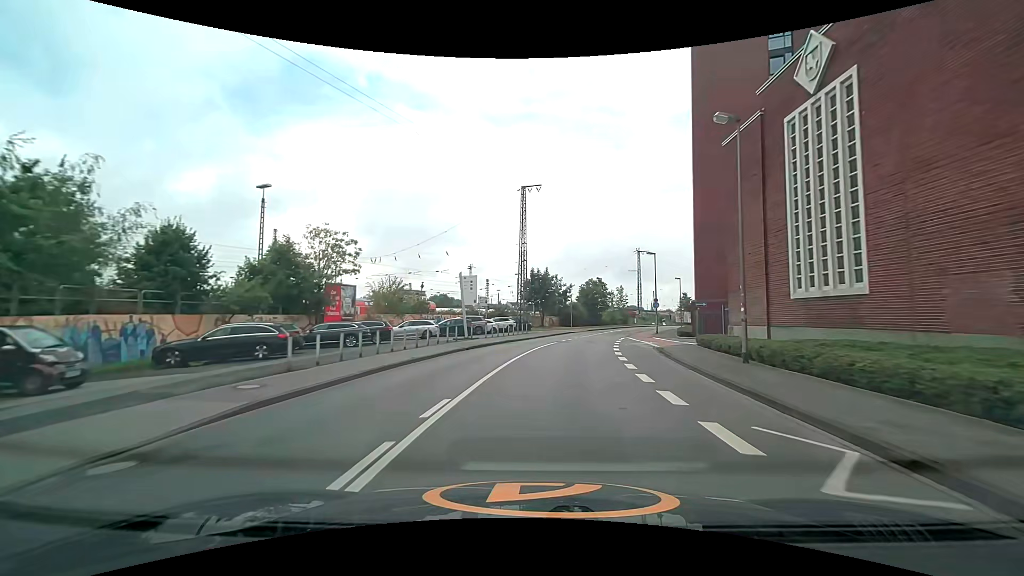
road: unclassified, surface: asphalt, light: Day
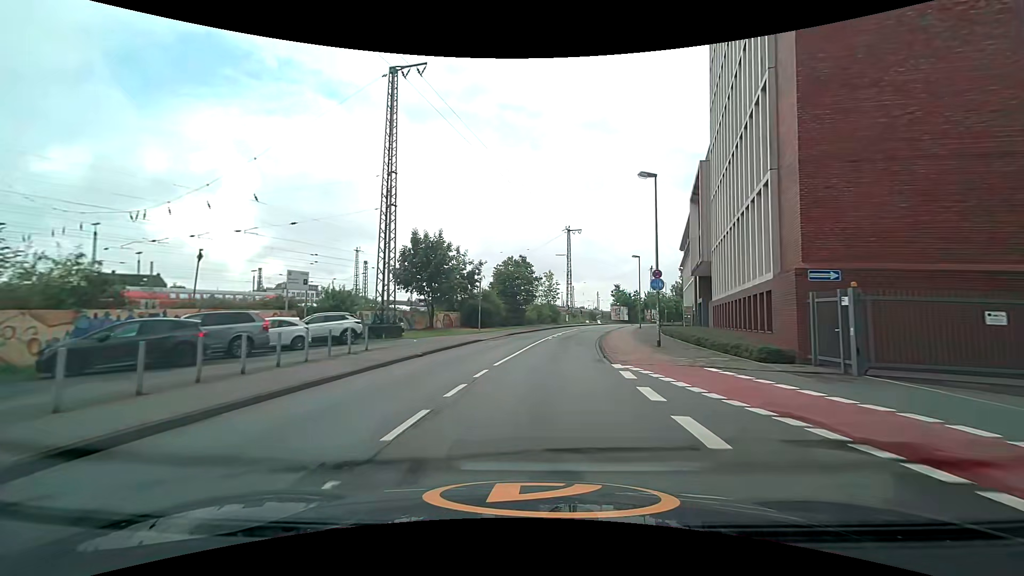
(+2.3, +27.2) m; +10°
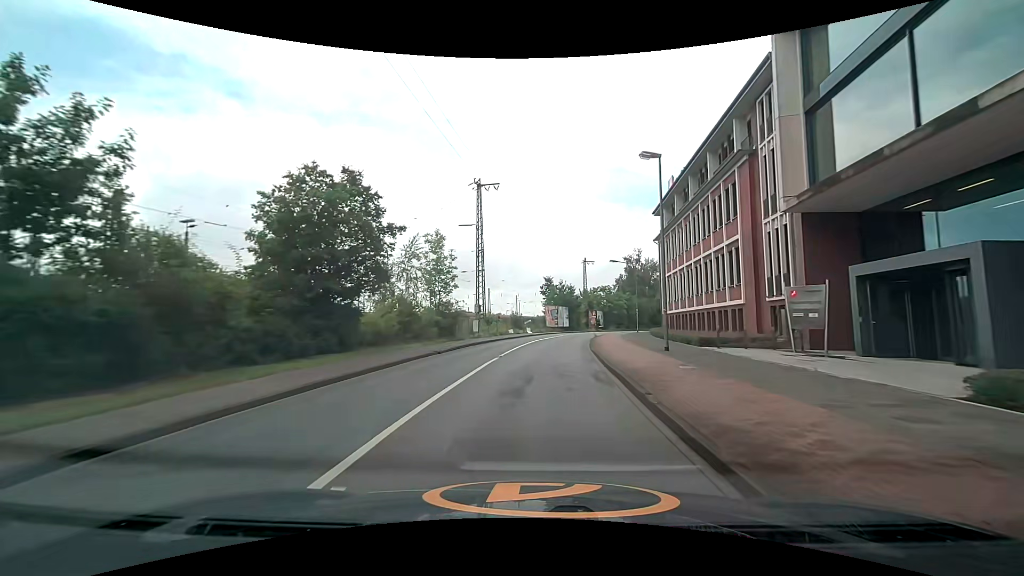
(+2.8, +34.7) m; +10°
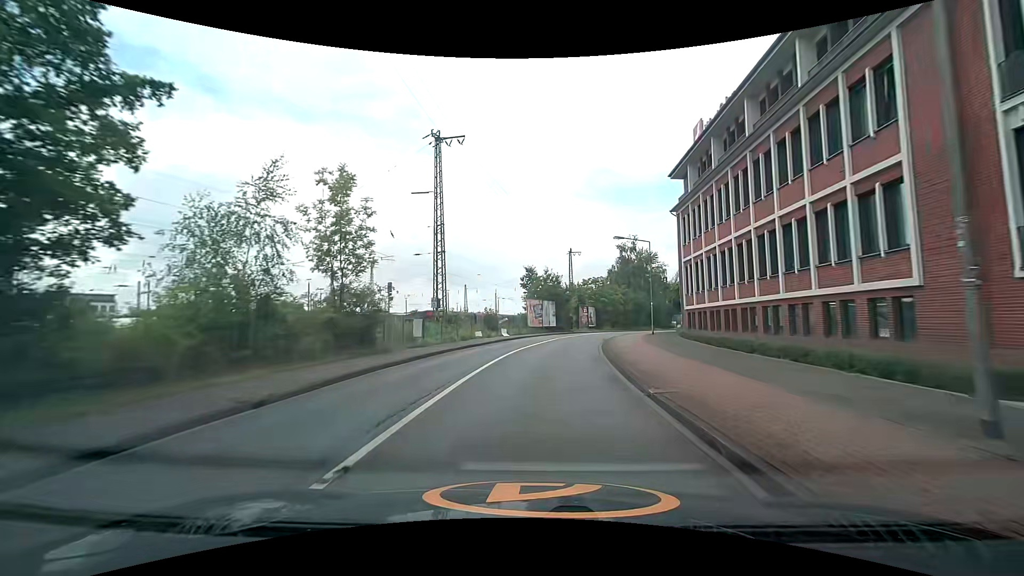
(+0.2, +13.9) m; +1°
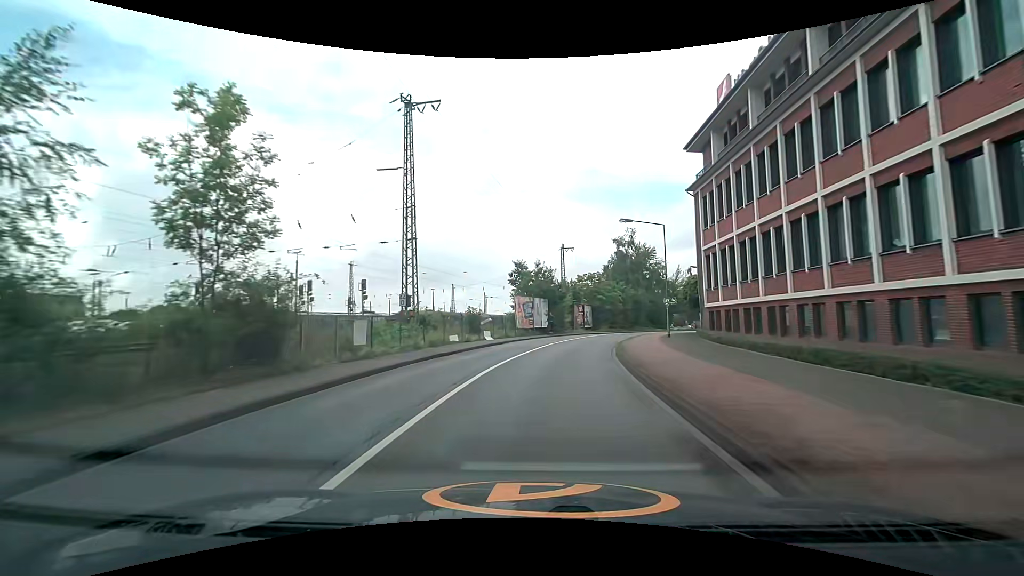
(+0.1, +6.9) m; +1°
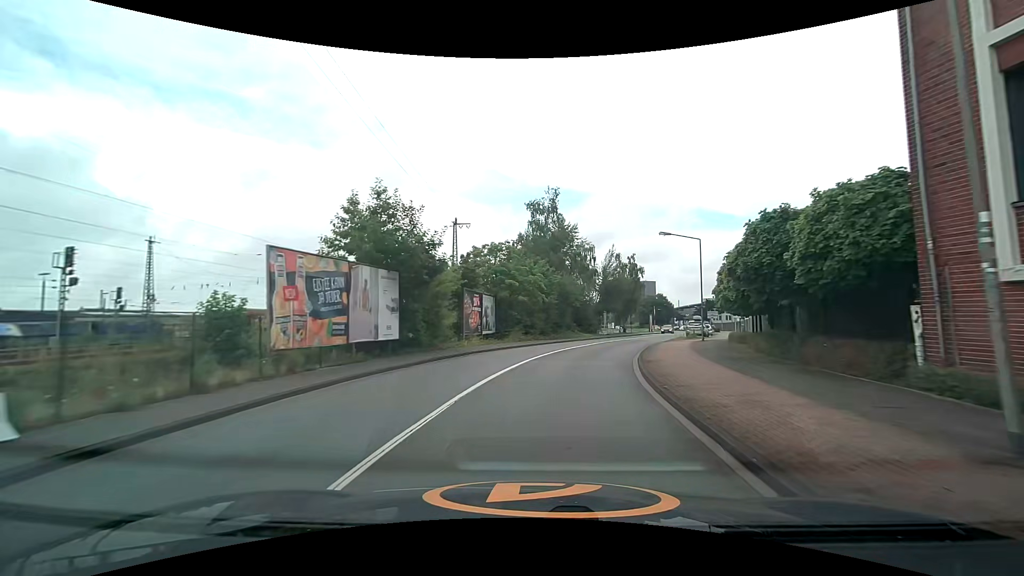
(+2.3, +26.1) m; +11°
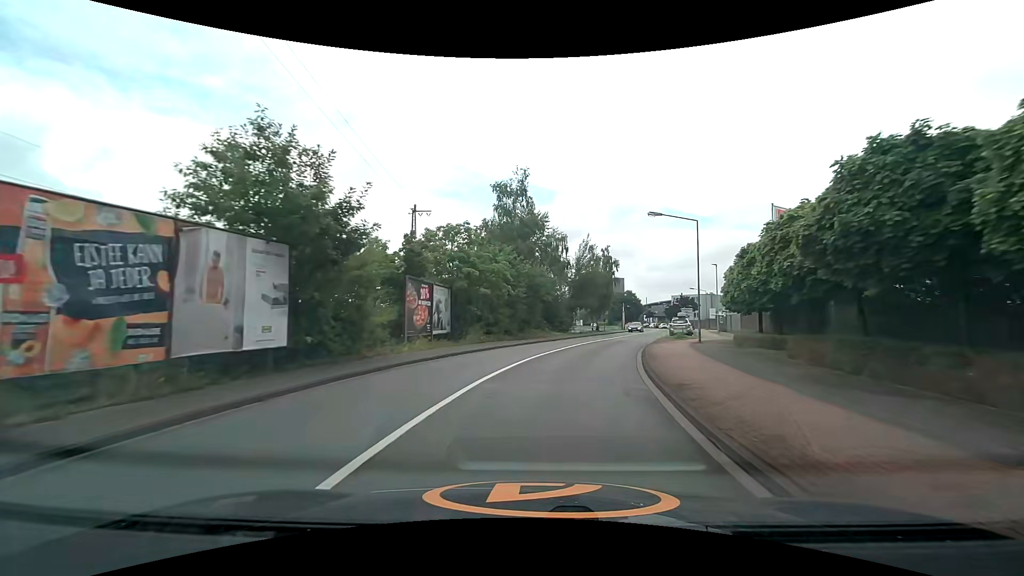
(+0.2, +6.3) m; +4°
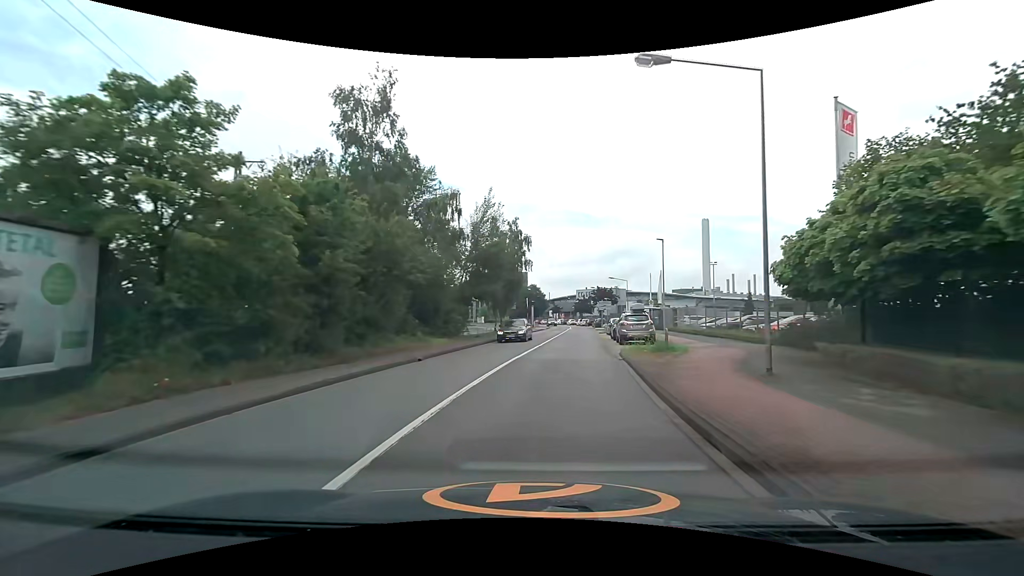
(+1.8, +18.1) m; +11°
(0, +10) (+1, +20) (+2, +30) (+3, +40) (+4, +50) (+5, +60) (+6, +70) (+7, +80) (+8, +90) (+8, +100) m
